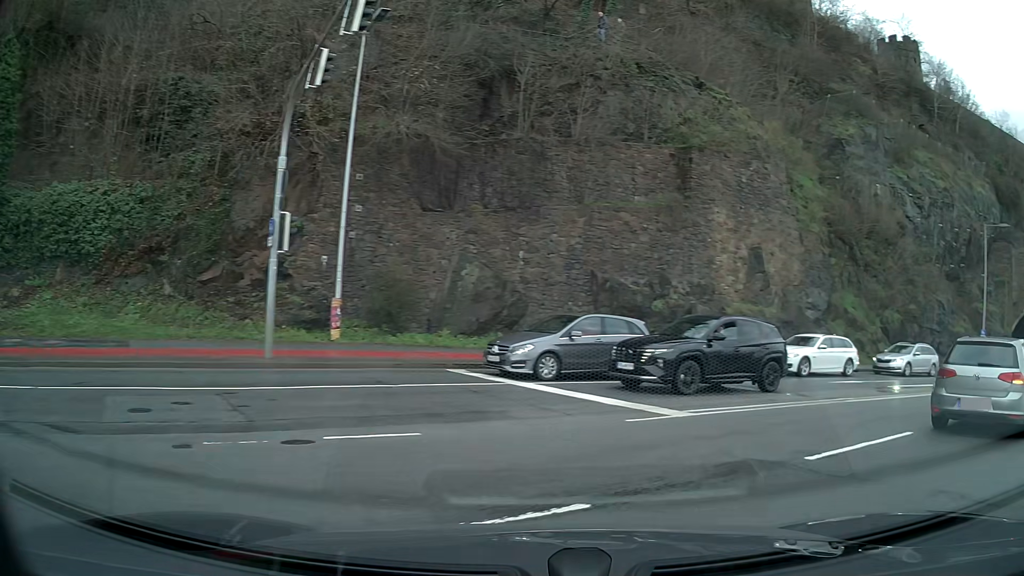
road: residential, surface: asphalt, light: Day
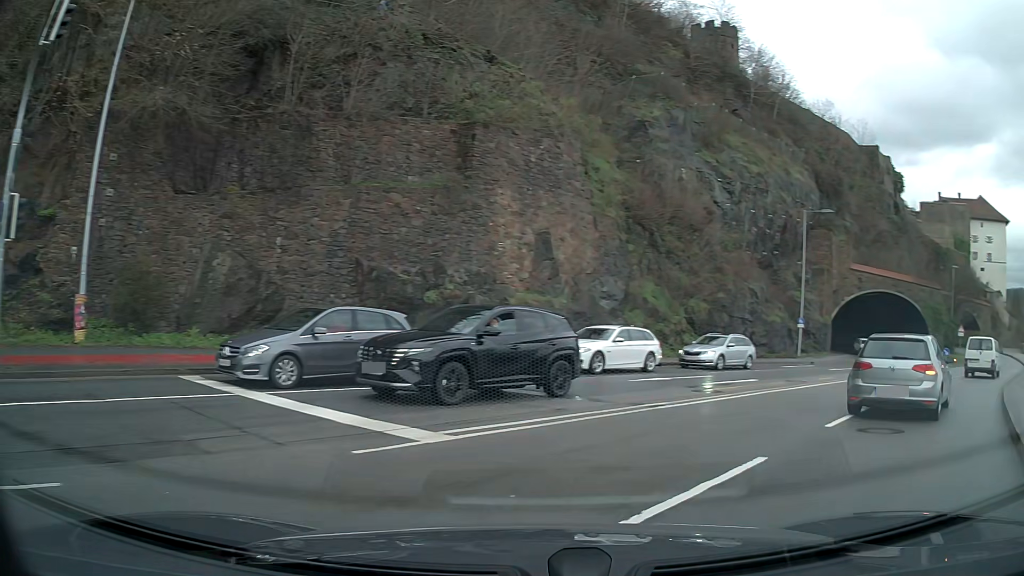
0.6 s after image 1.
(+0.4, +2.7) m; +18°
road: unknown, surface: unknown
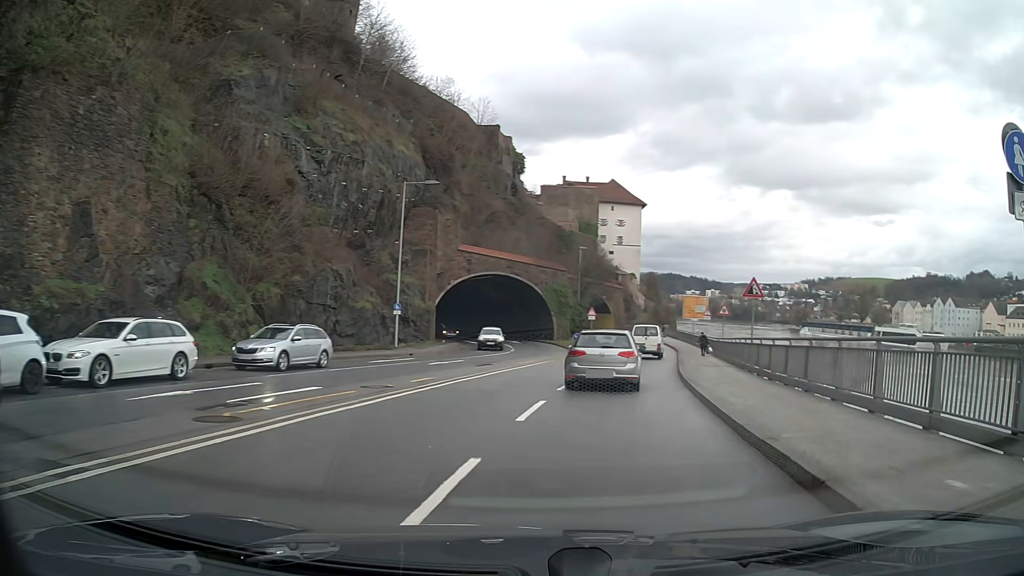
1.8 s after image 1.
(+1.7, +6.0) m; +28°
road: primary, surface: asphalt
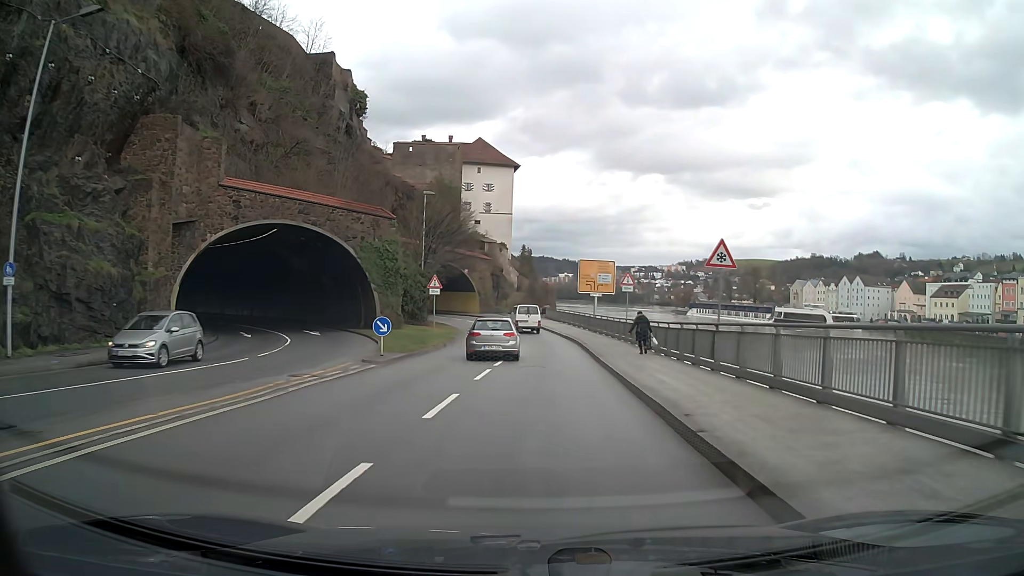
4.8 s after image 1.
(+2.4, +24.6) m; +8°
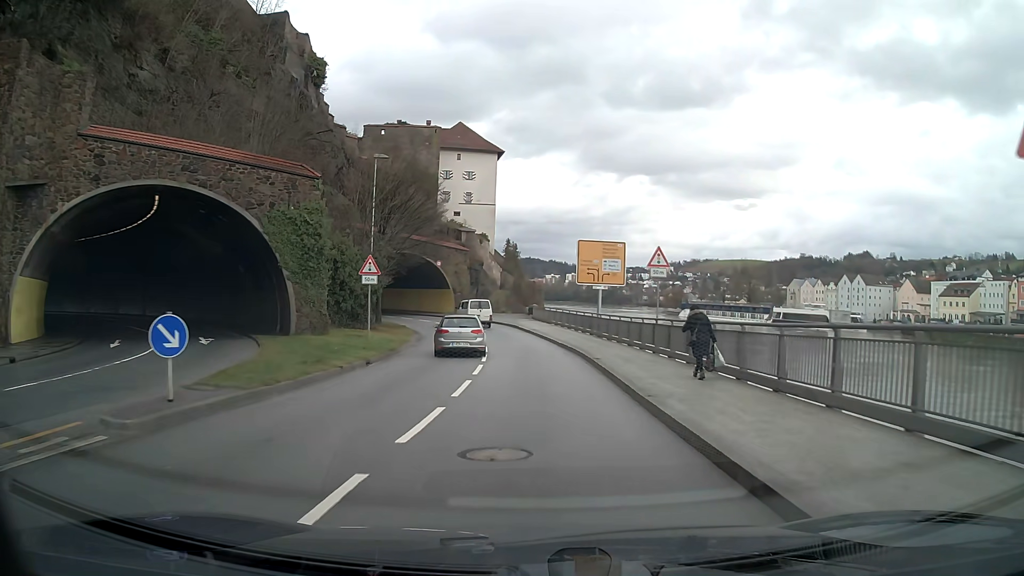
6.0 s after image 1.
(+0.1, +12.5) m; +1°
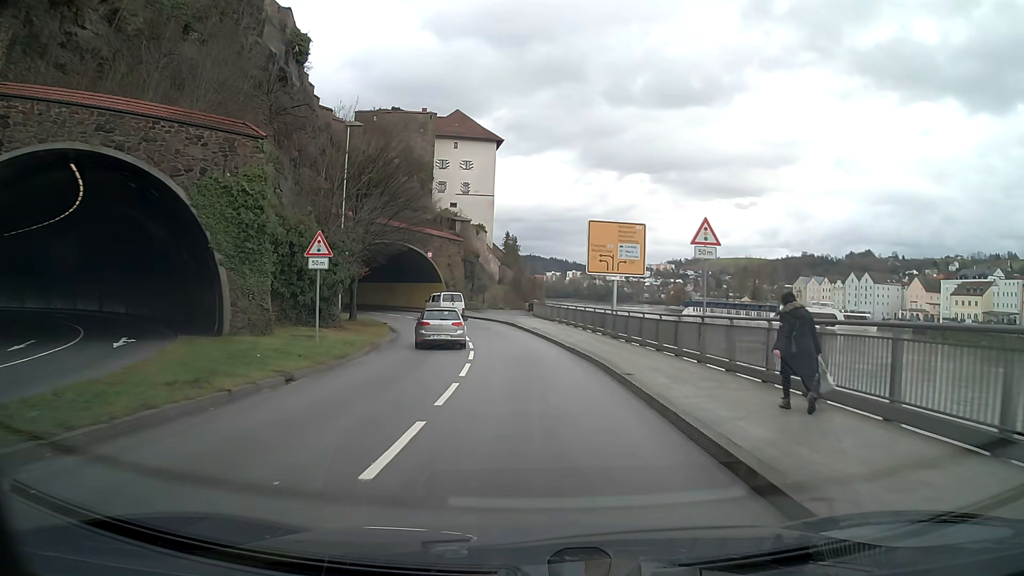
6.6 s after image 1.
(0.0, +6.5) m; 0°
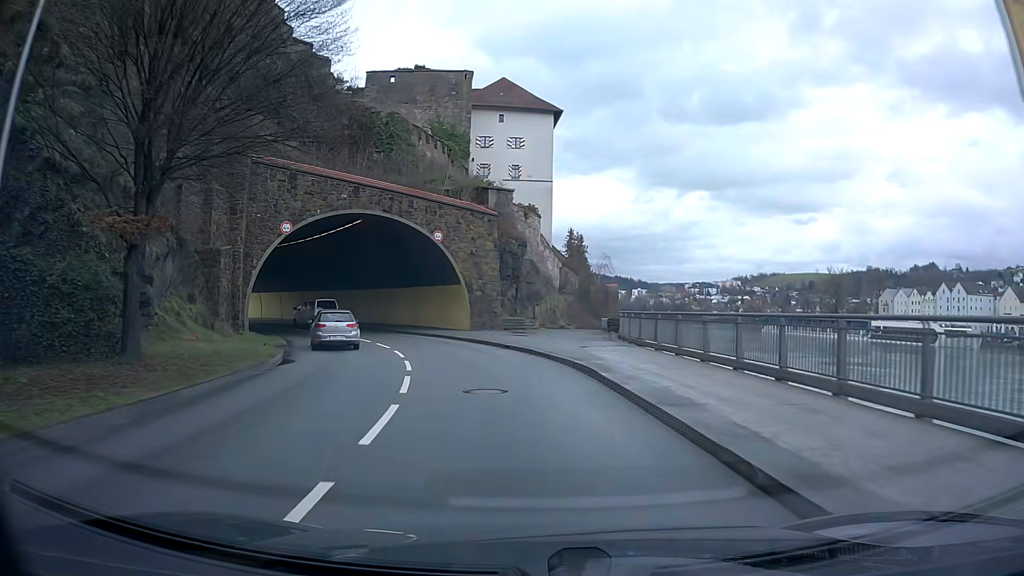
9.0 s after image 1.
(-1.1, +26.0) m; -6°
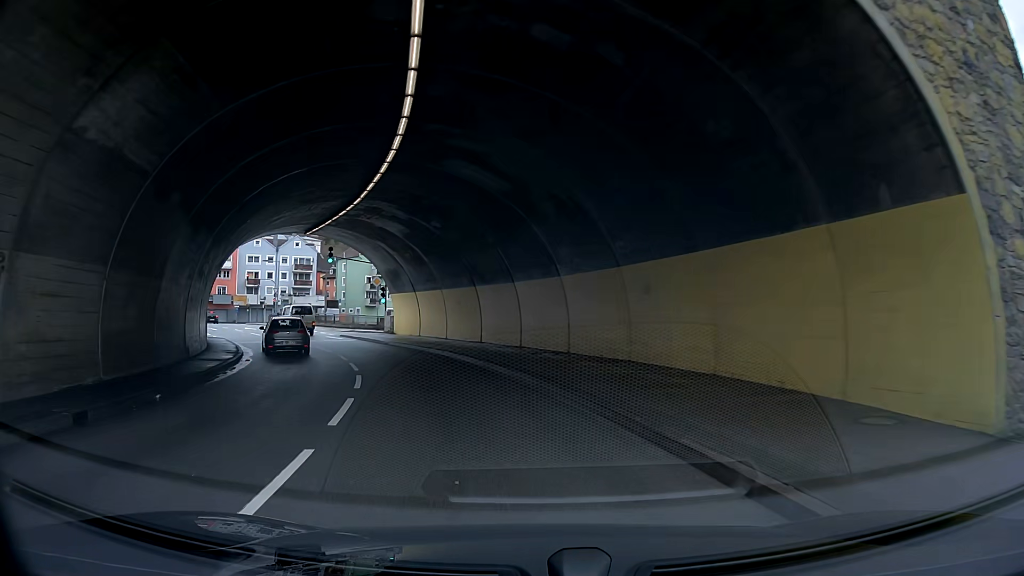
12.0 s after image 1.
(-5.7, +30.1) m; -24°
(-1, +10) (-3, +20) (-5, +29) (-10, +38) (-15, +47) (-20, +55) (-26, +64) (-31, +72) (-37, +80) (-45, +87) m
